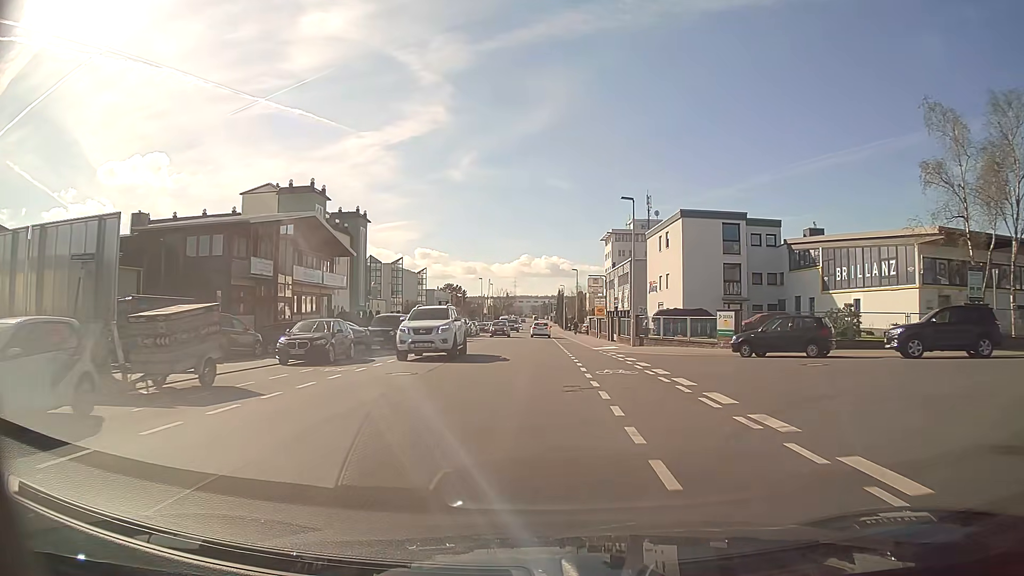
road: tertiary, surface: asphalt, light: Day
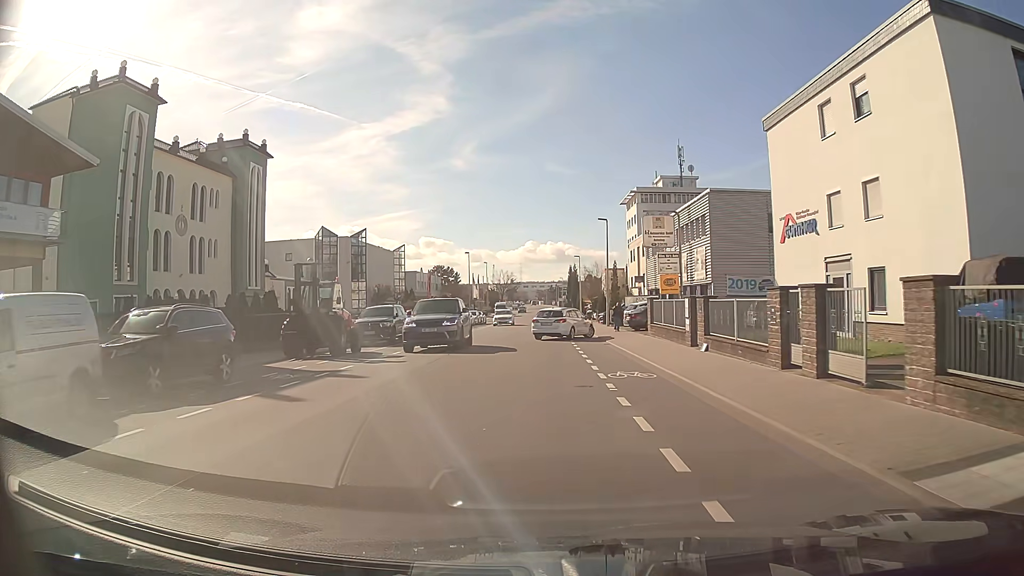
(-0.4, +32.6) m; -1°
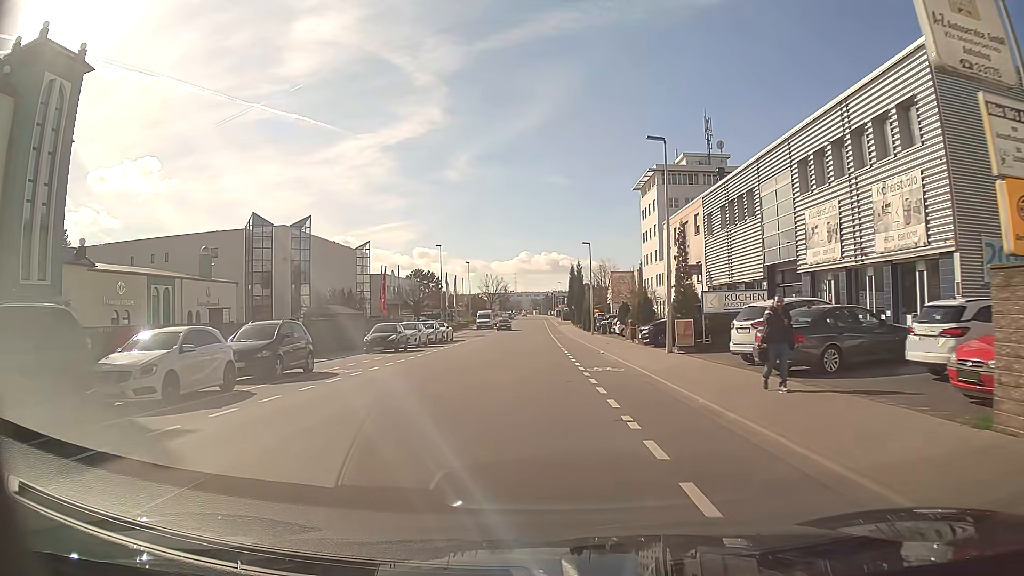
(0.0, +24.9) m; 0°
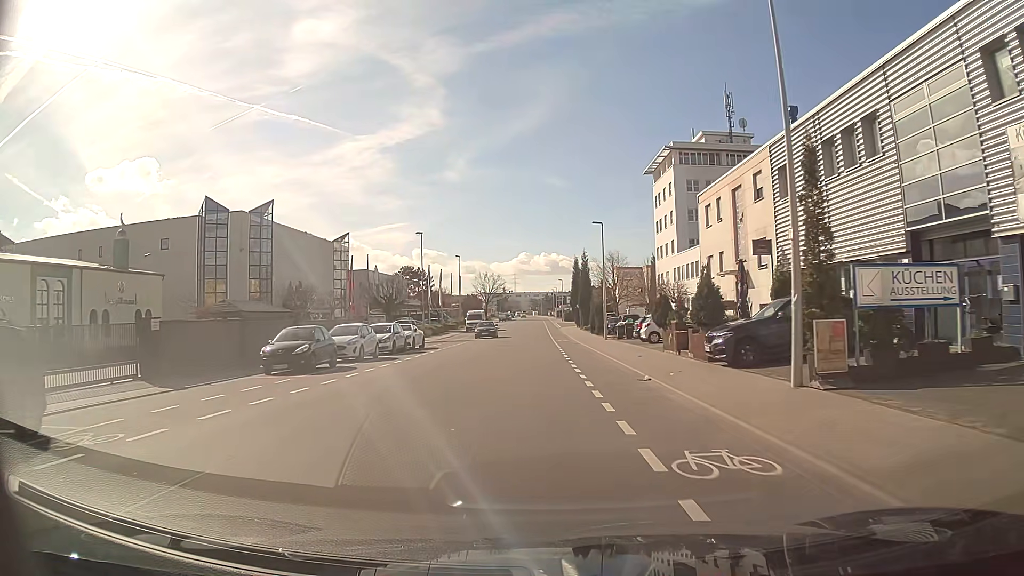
(0.0, +12.6) m; 0°
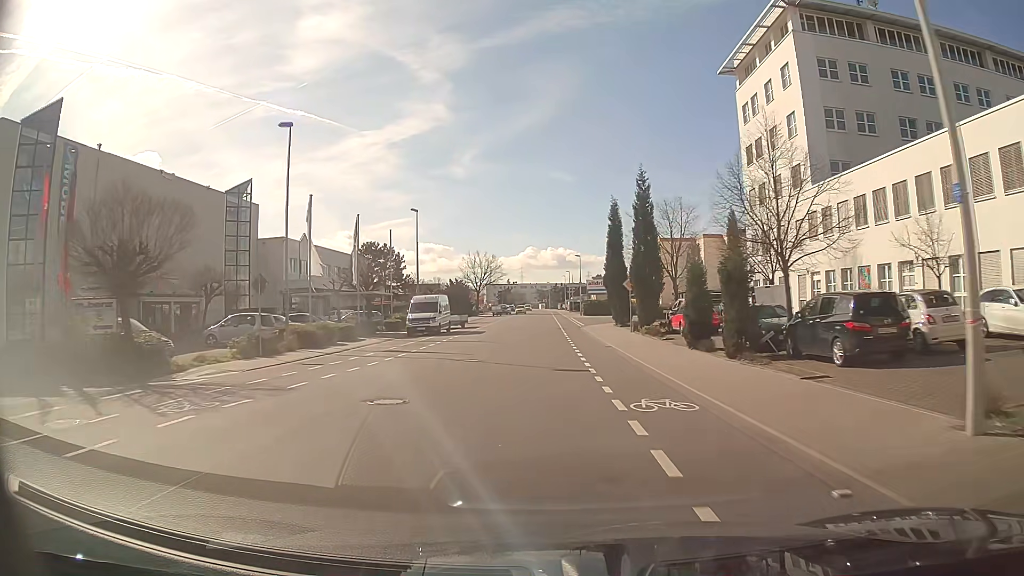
(-0.2, +38.7) m; 0°
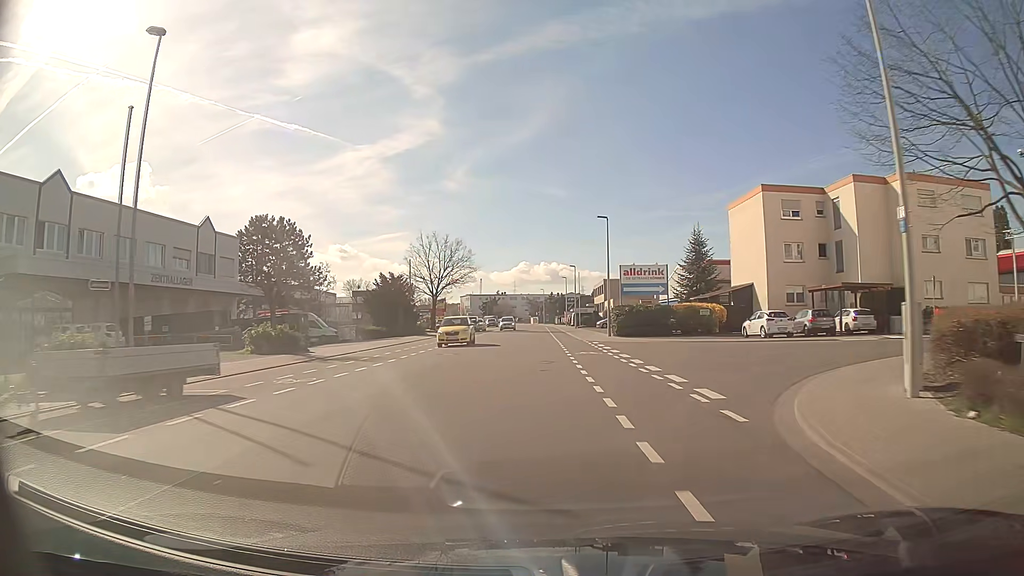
(0.0, +43.3) m; 0°
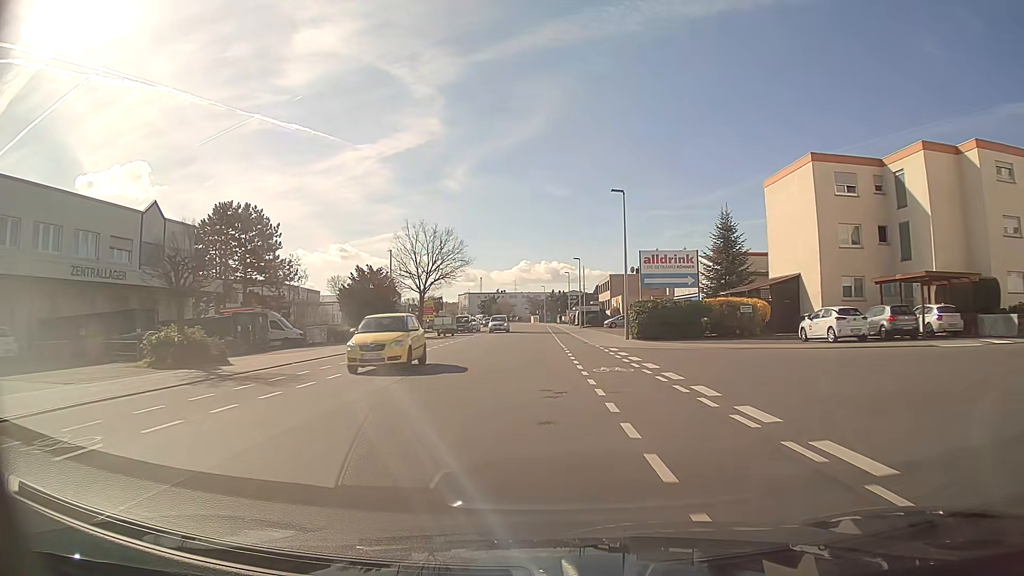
(0.0, +8.7) m; 0°
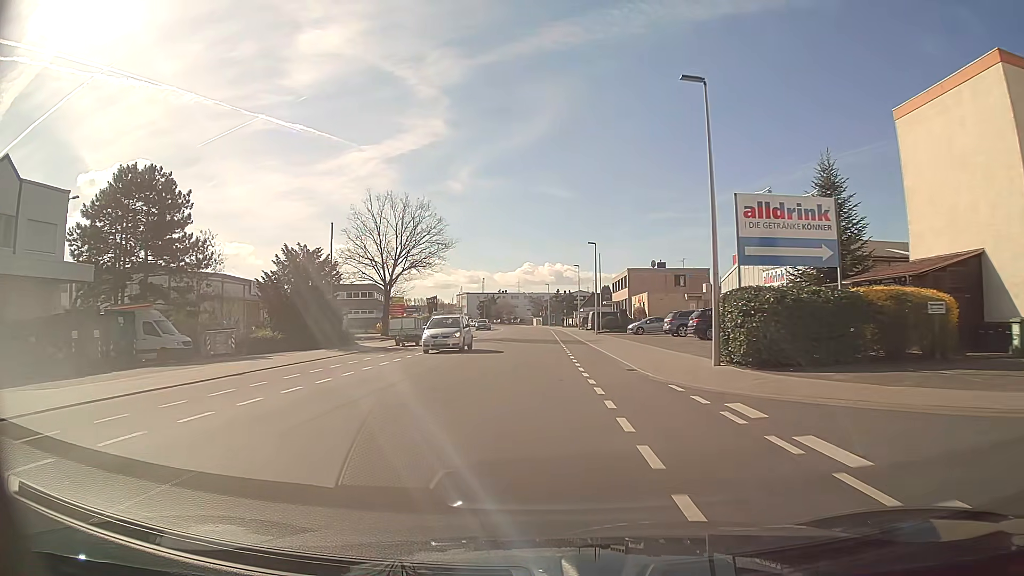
(0.0, +17.3) m; 0°
(0, +10) (0, +20) (0, +30) (0, +40) (0, +50) (0, +60) (0, +70) (0, +80) (-1, +90) (-1, +100) m
